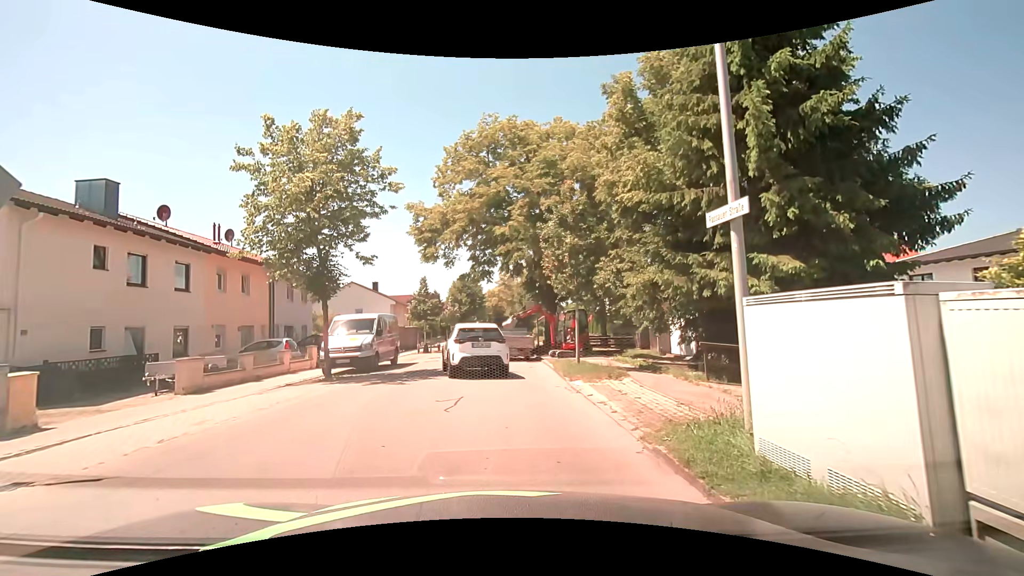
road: unclassified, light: Day
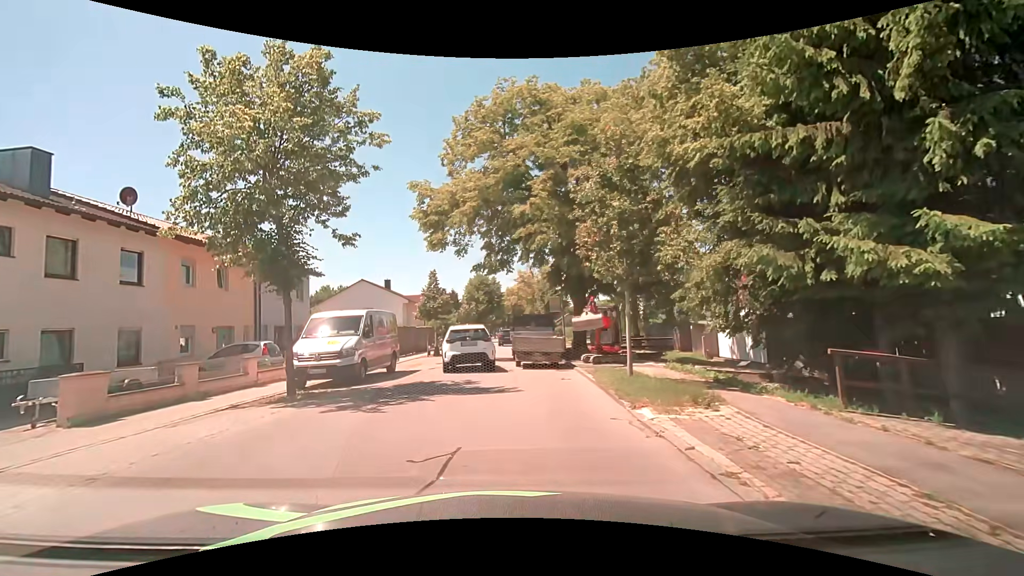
(0.0, +4.6) m; -1°
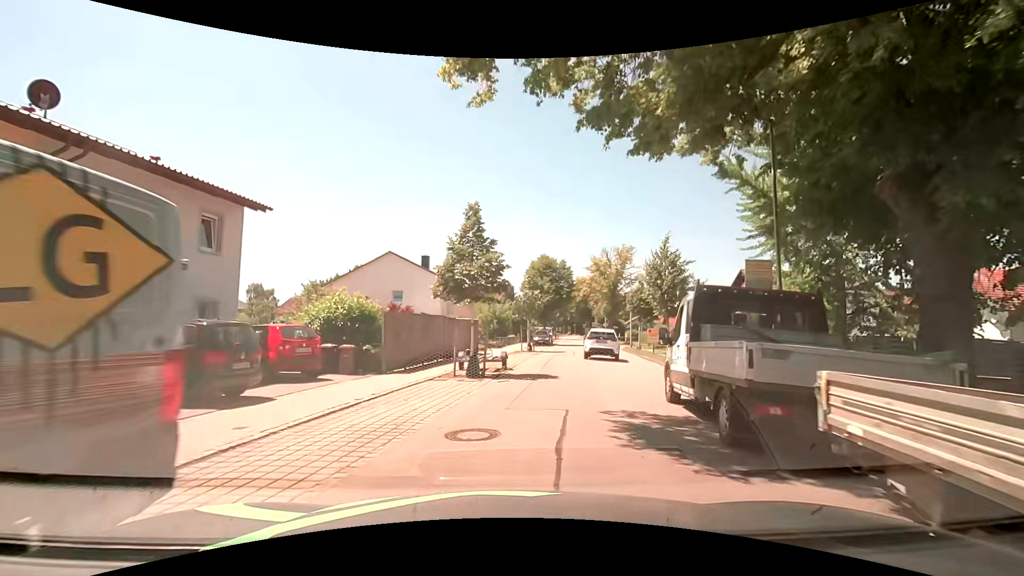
(-2.0, +17.1) m; -8°
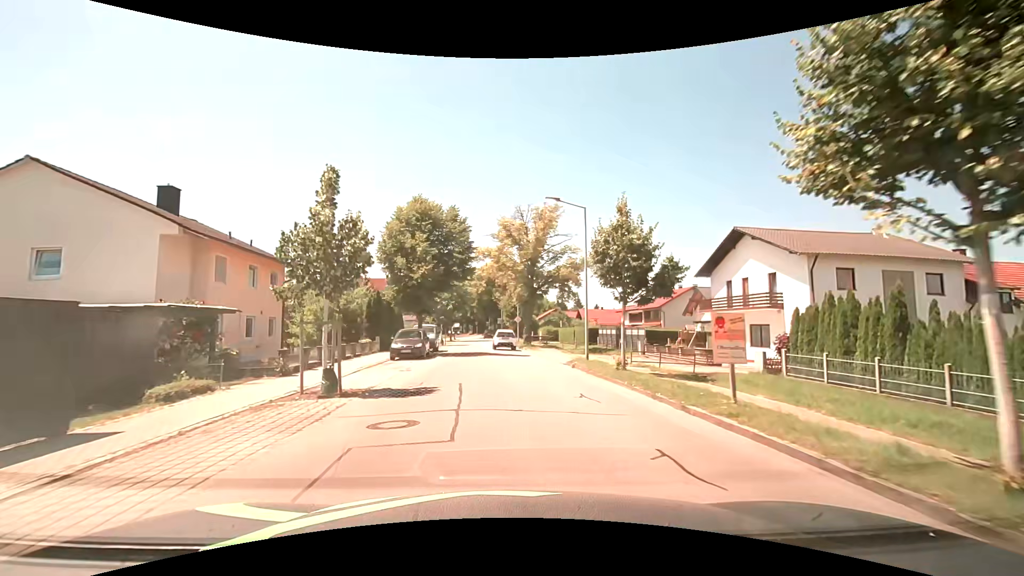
(+3.5, +23.6) m; +12°
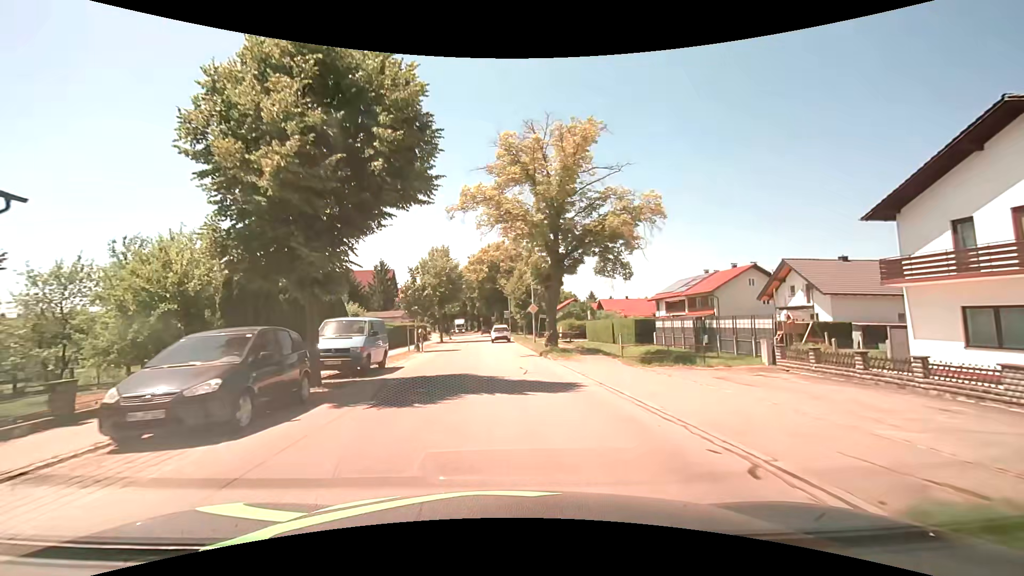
(-0.2, +18.7) m; -2°
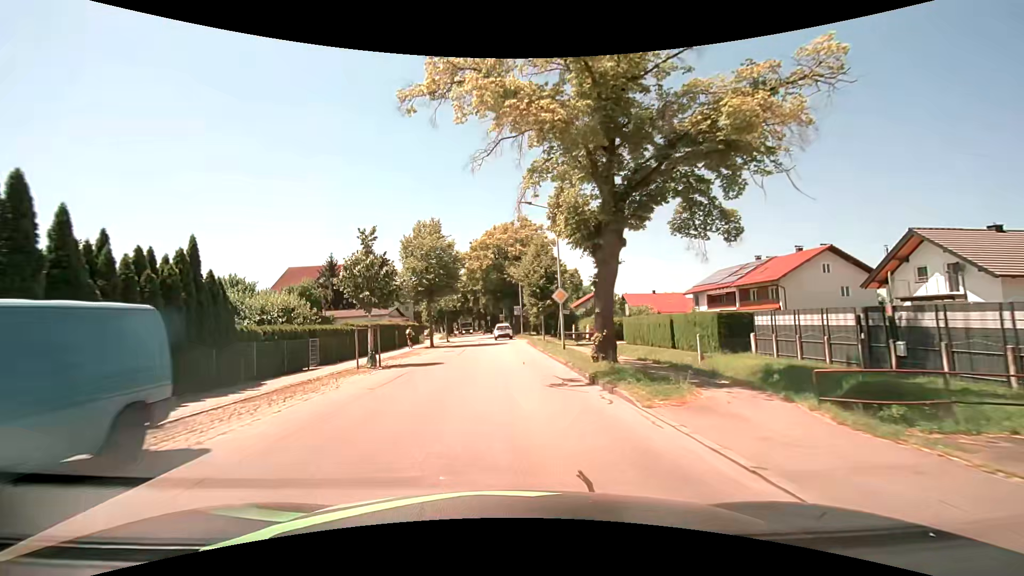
(0.0, +13.3) m; -1°
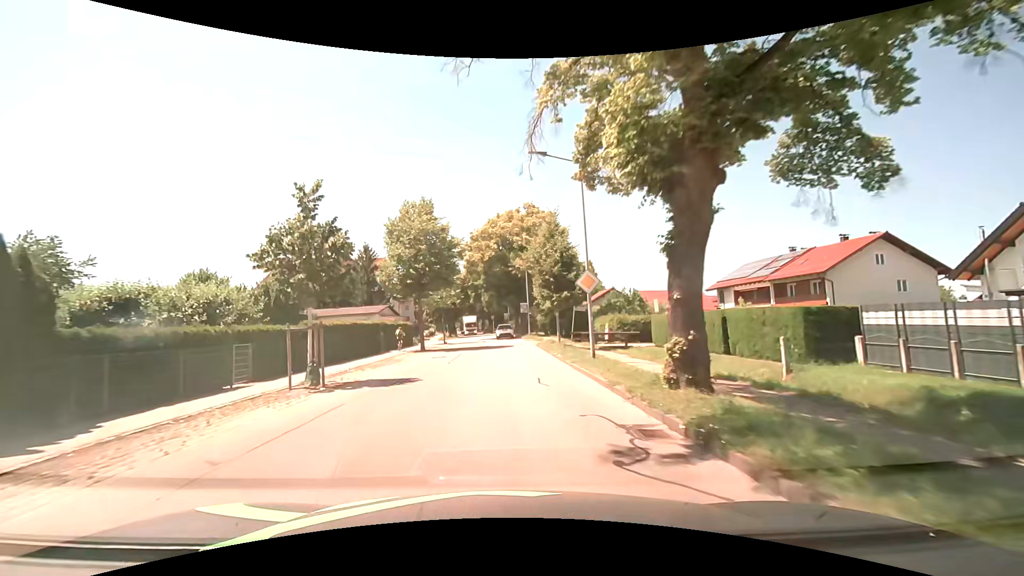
(0.0, +6.7) m; 0°
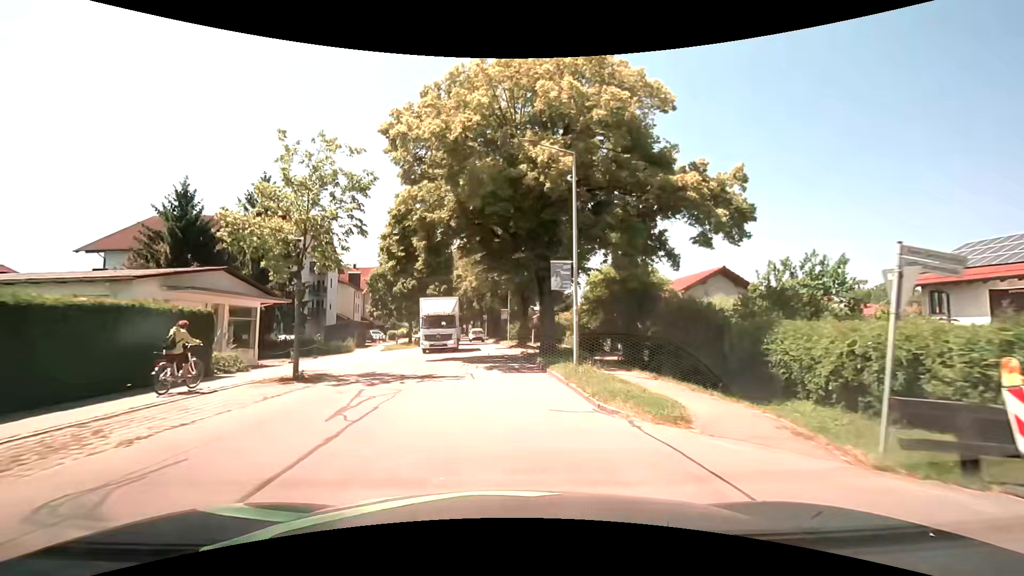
(-0.2, +33.2) m; 0°
(0, +10) (-1, +20) (-1, +30) (-2, +40) (-3, +50) (-4, +60) (-5, +70) (-6, +80) (-7, +90) (-9, +100) m
